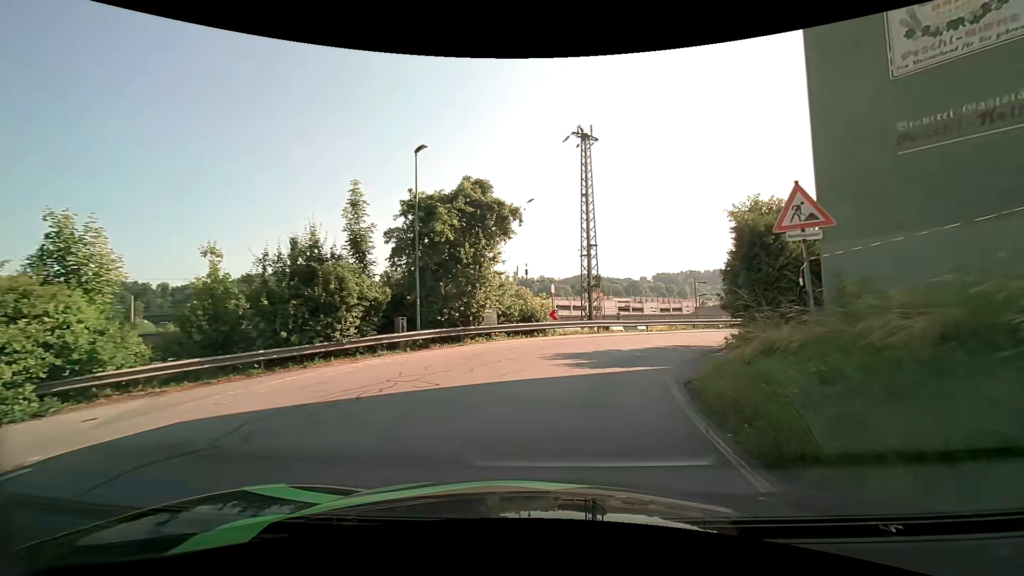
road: residential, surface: asphalt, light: Day
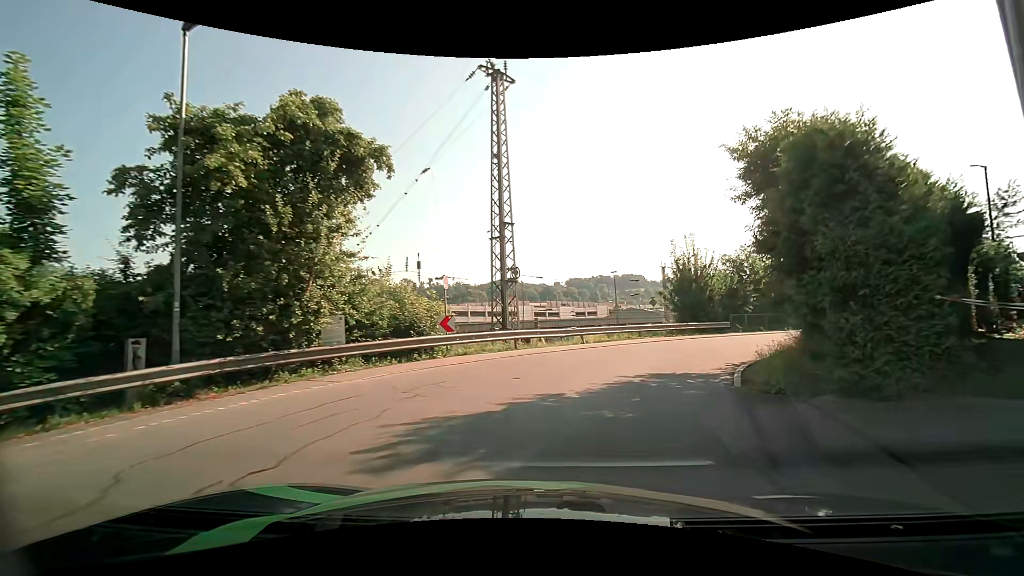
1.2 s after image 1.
(+0.7, +8.7) m; +10°
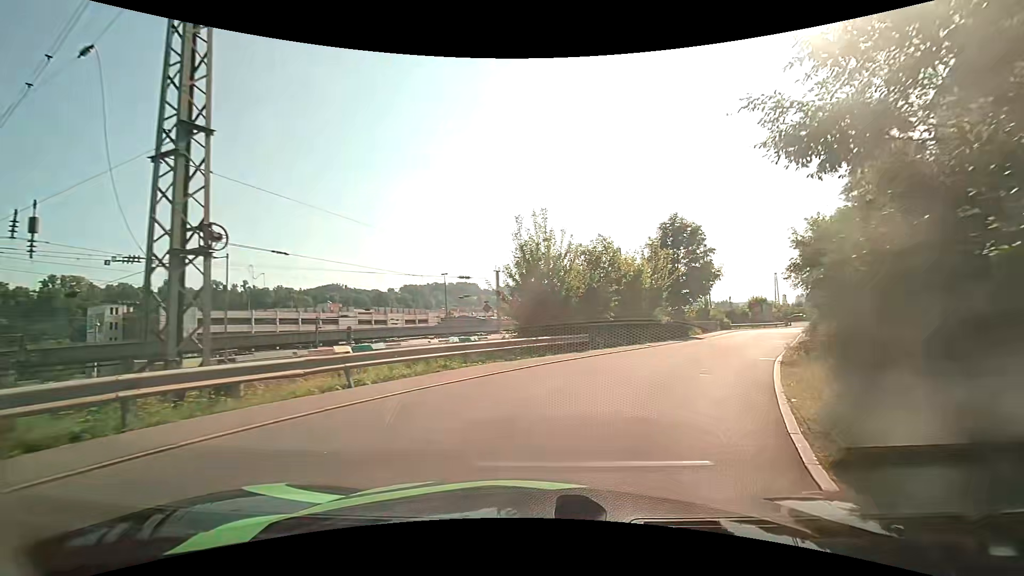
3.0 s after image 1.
(+1.5, +10.2) m; +18°
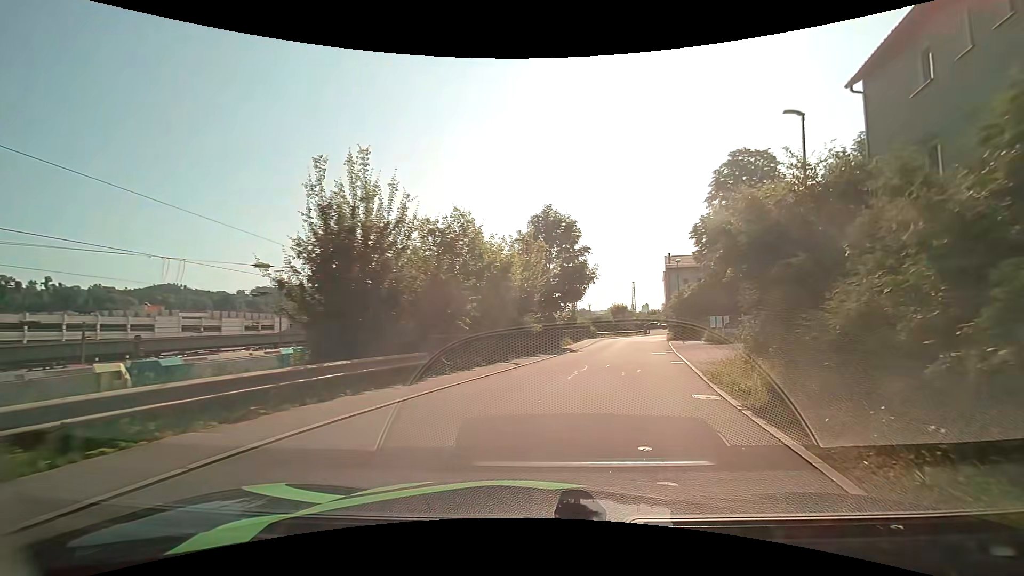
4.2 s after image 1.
(+1.0, +7.6) m; +15°
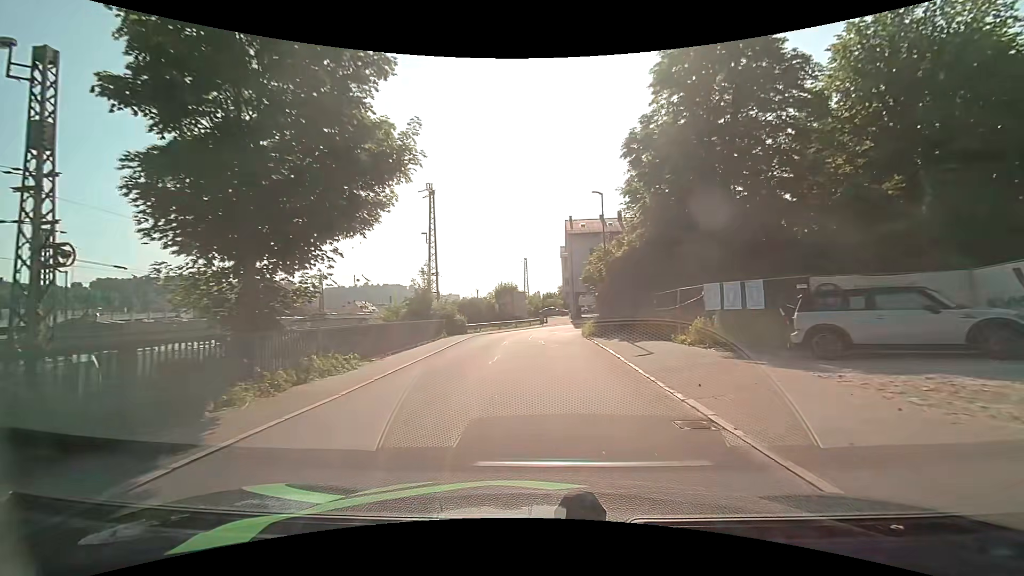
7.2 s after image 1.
(+4.3, +25.3) m; +12°
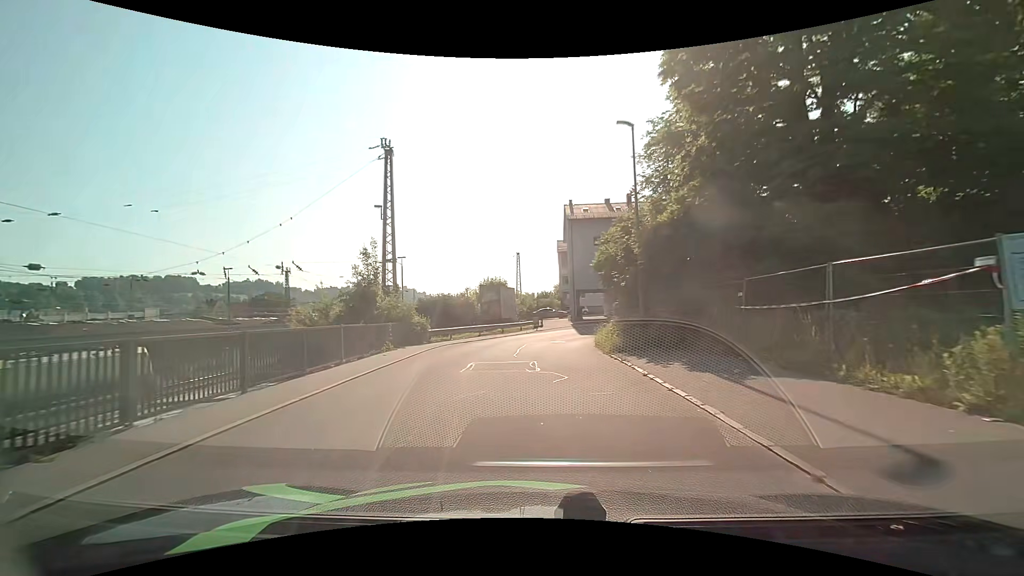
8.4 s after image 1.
(+0.1, +10.6) m; +1°
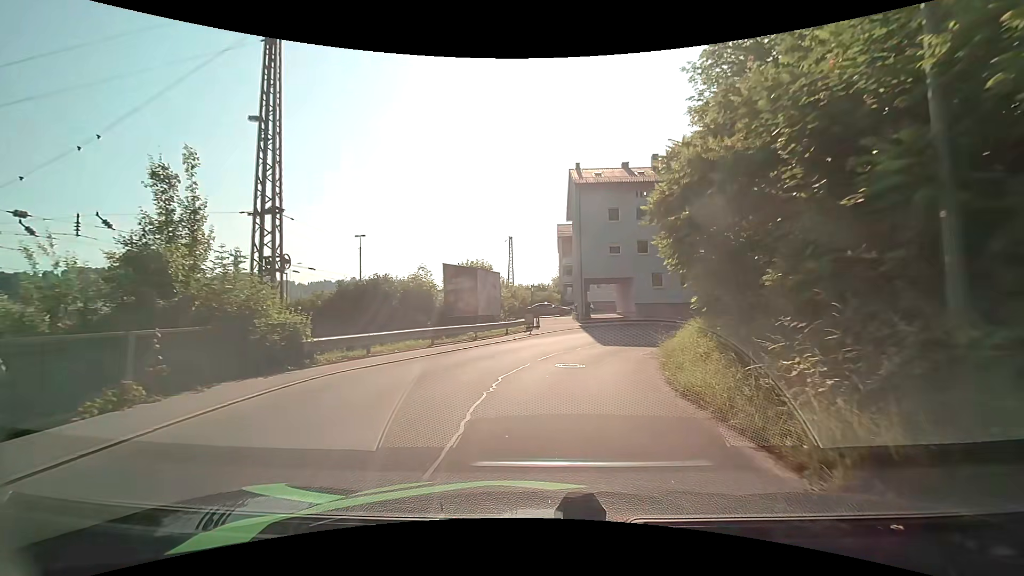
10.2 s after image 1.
(0.0, +13.1) m; +1°
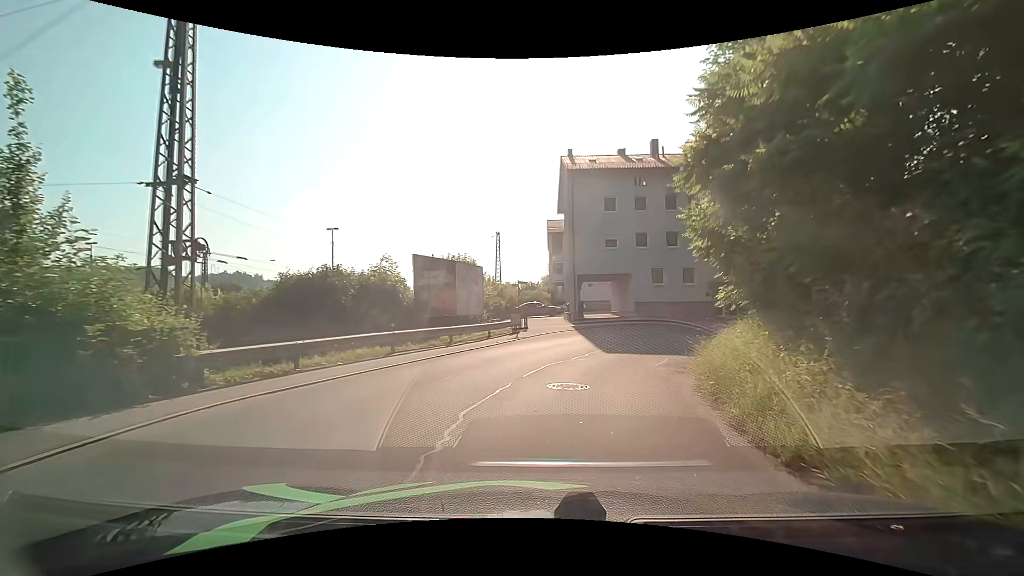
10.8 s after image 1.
(0.0, +3.8) m; 0°
(+1, +10) (+5, +19) (+12, +26) (+22, +28) (+32, +28) (+42, +28) (+52, +28) (+62, +28) (+72, +28) (+82, +27) m
